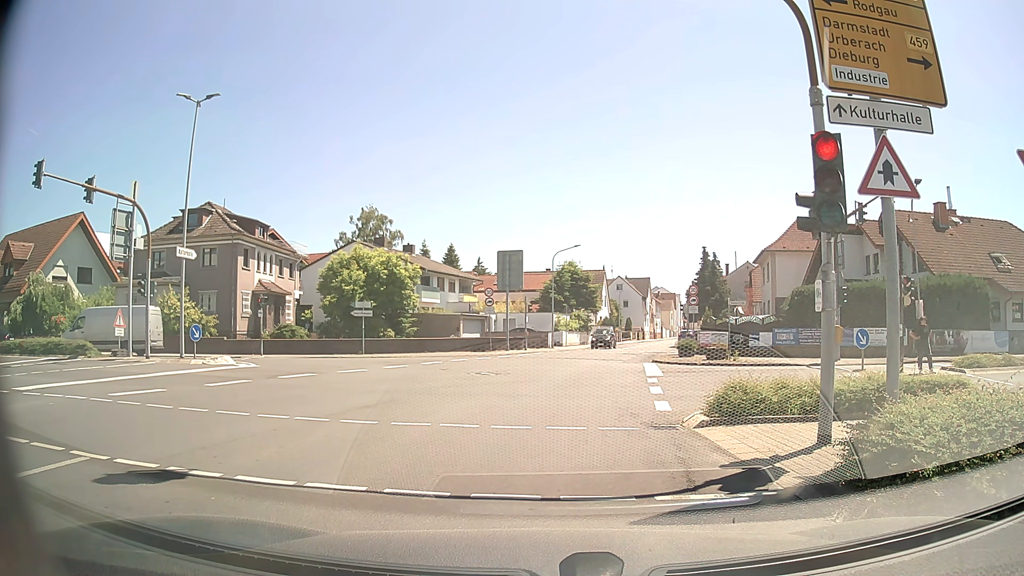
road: tertiary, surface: asphalt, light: Day
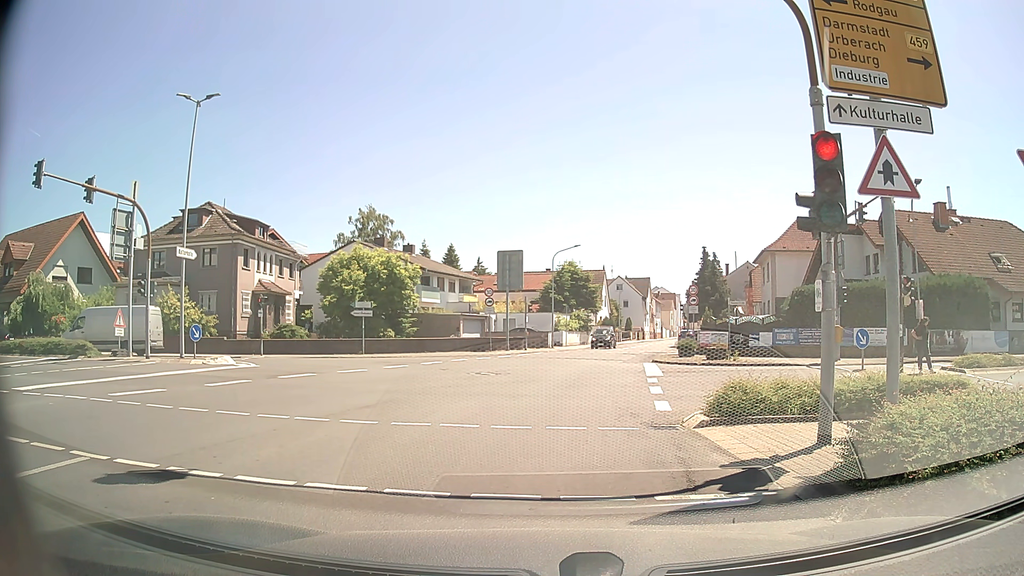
(0.0, 0.0) m; 0°
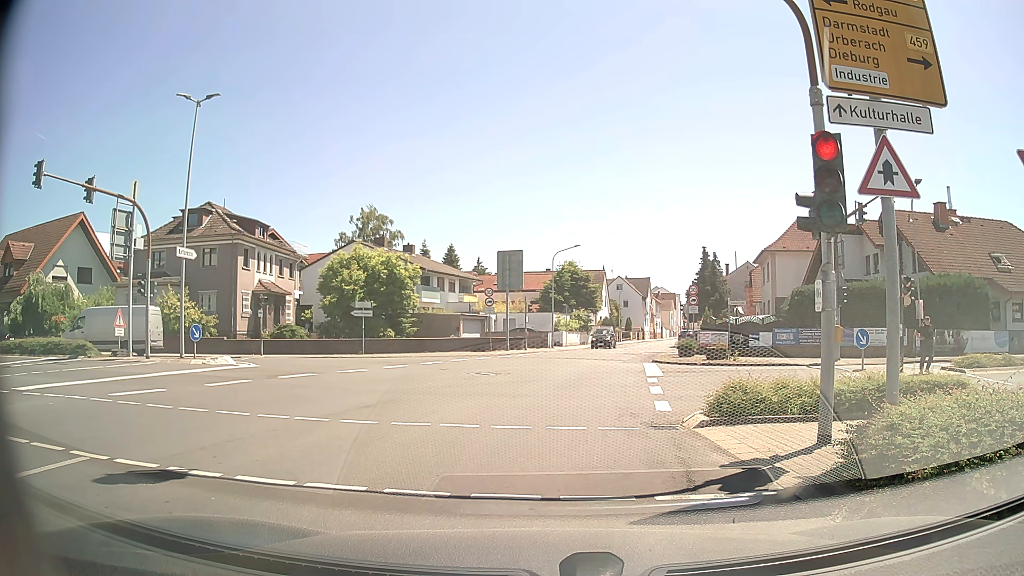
(0.0, 0.0) m; 0°
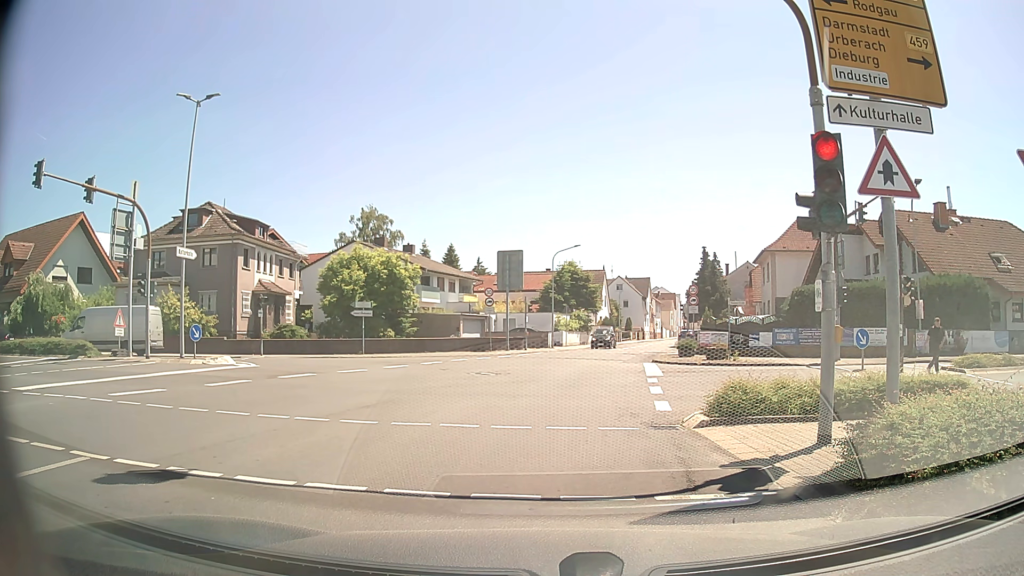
(0.0, 0.0) m; 0°
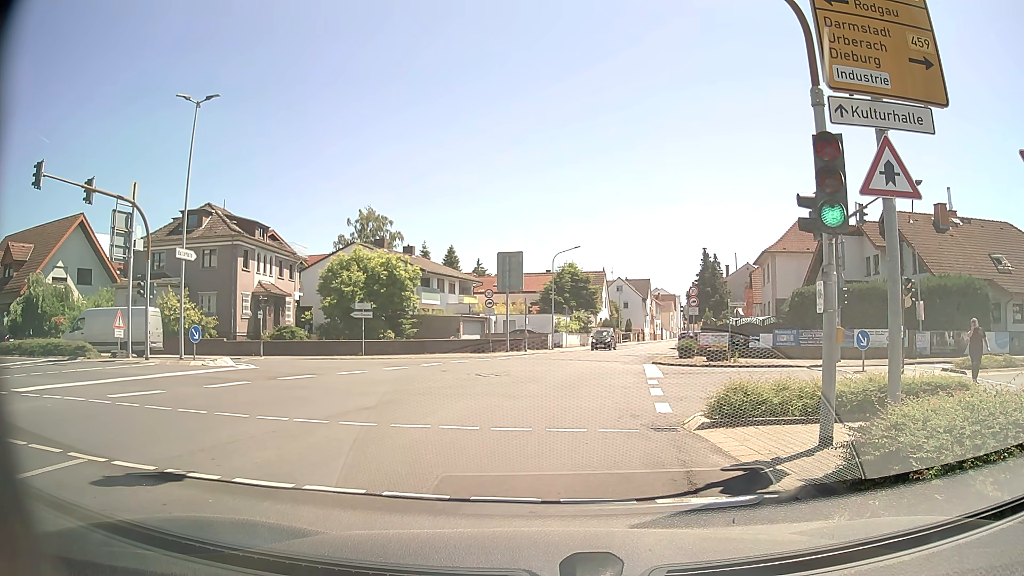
(0.0, 0.0) m; 0°
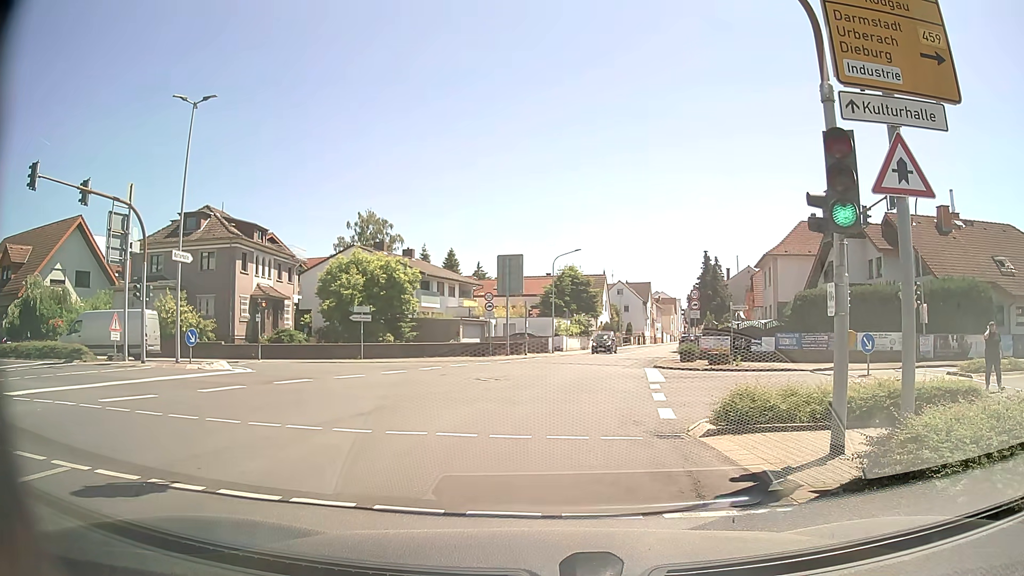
(0.0, +0.4) m; 0°
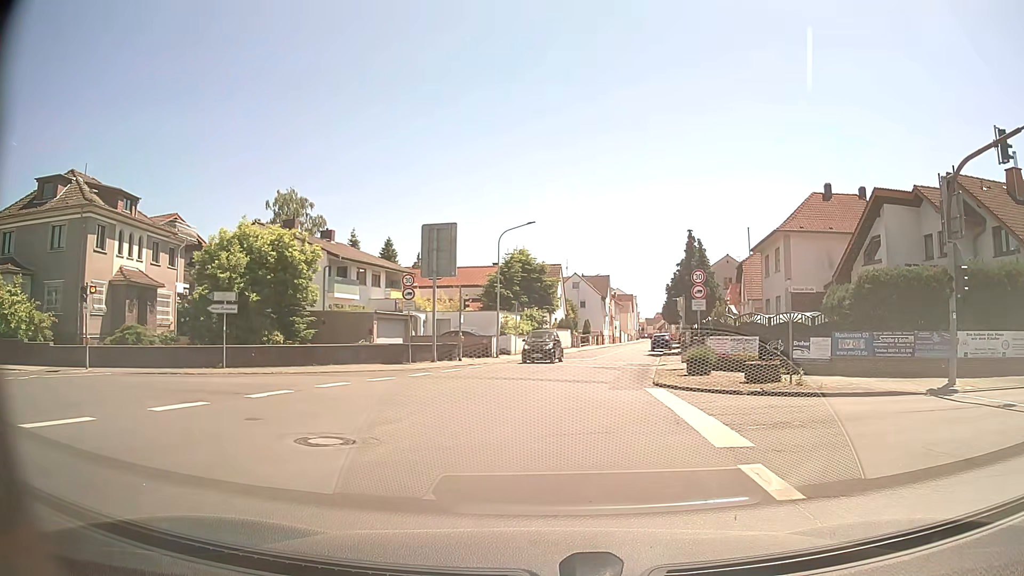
(+0.5, +12.7) m; +6°
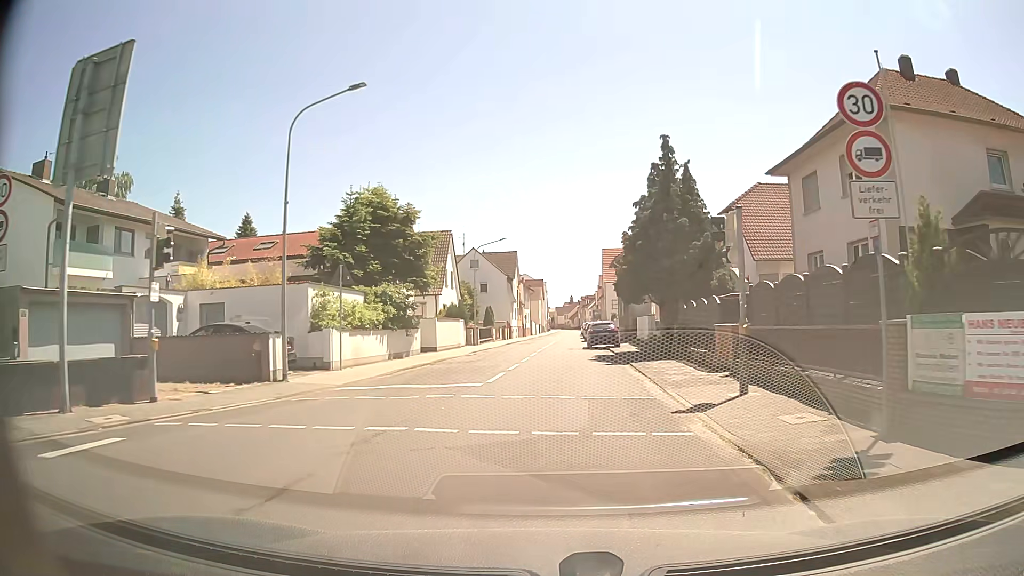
(+1.4, +21.3) m; +8°
(0, +10) (0, +20) (0, +30) (0, +40) (0, +50) (+1, +60) (+1, +70) (+2, +80) (+2, +90) (+2, +100) m
